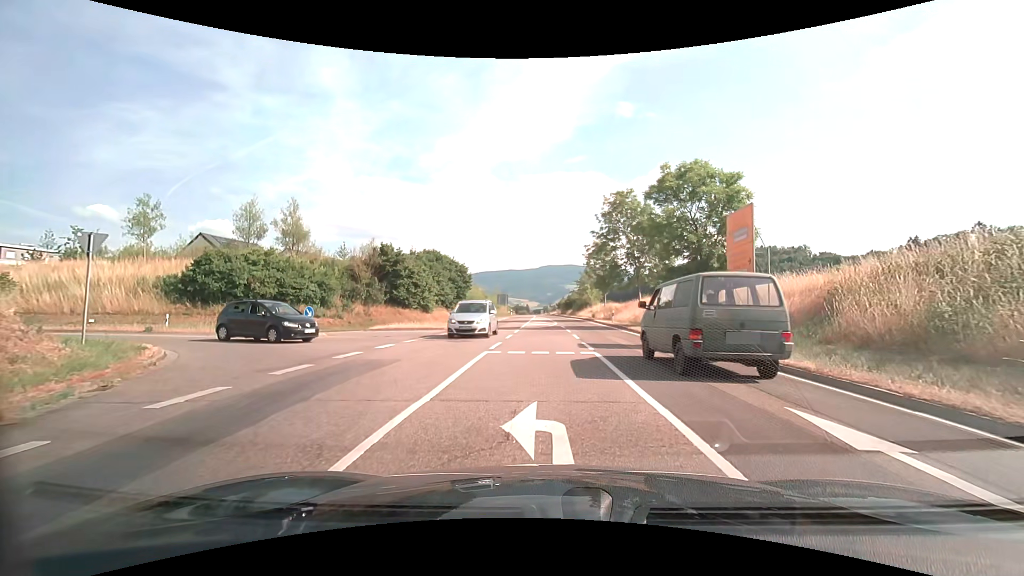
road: secondary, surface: asphalt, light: Day
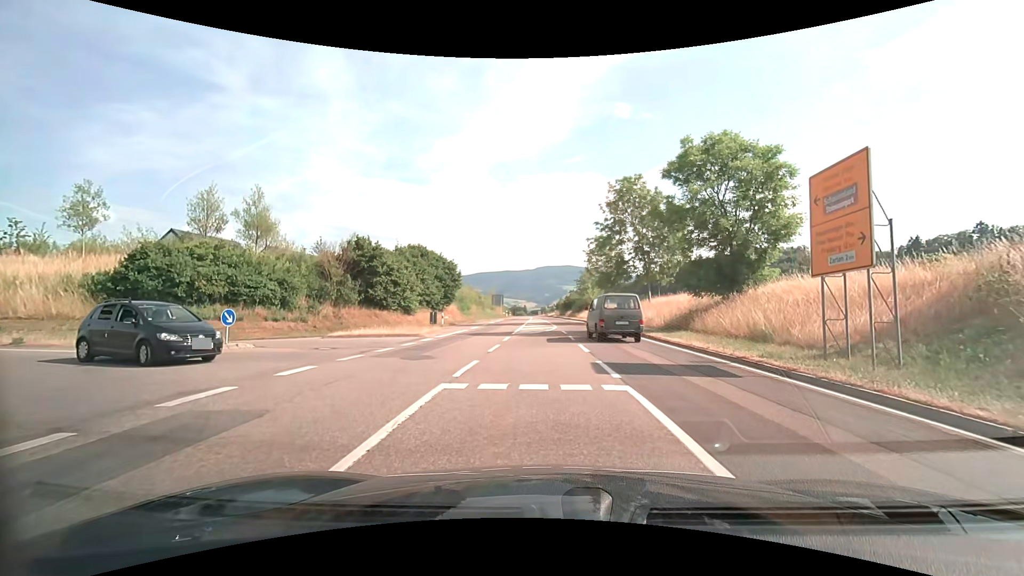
(+0.1, +5.7) m; +1°
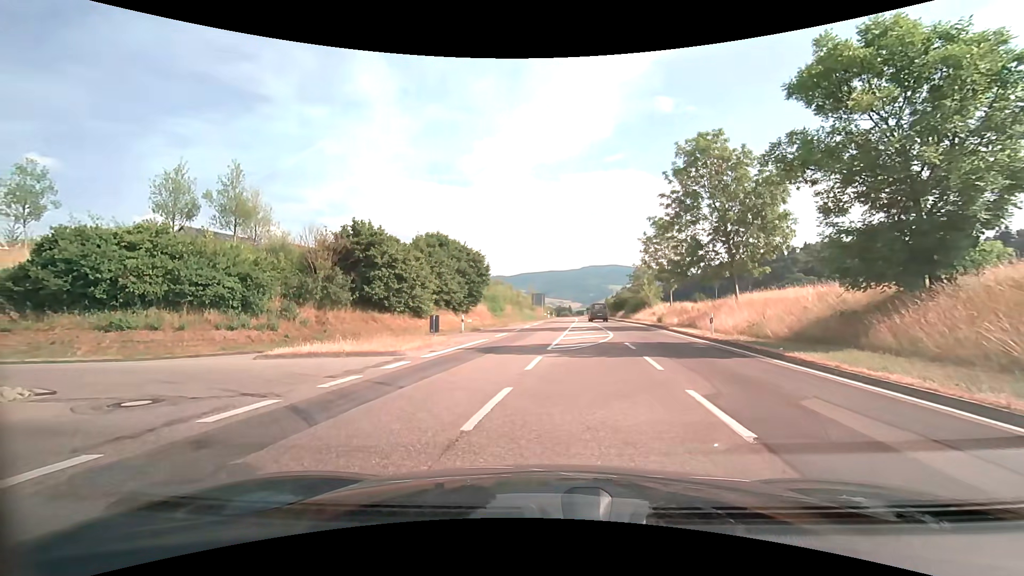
(-0.2, +9.9) m; -5°
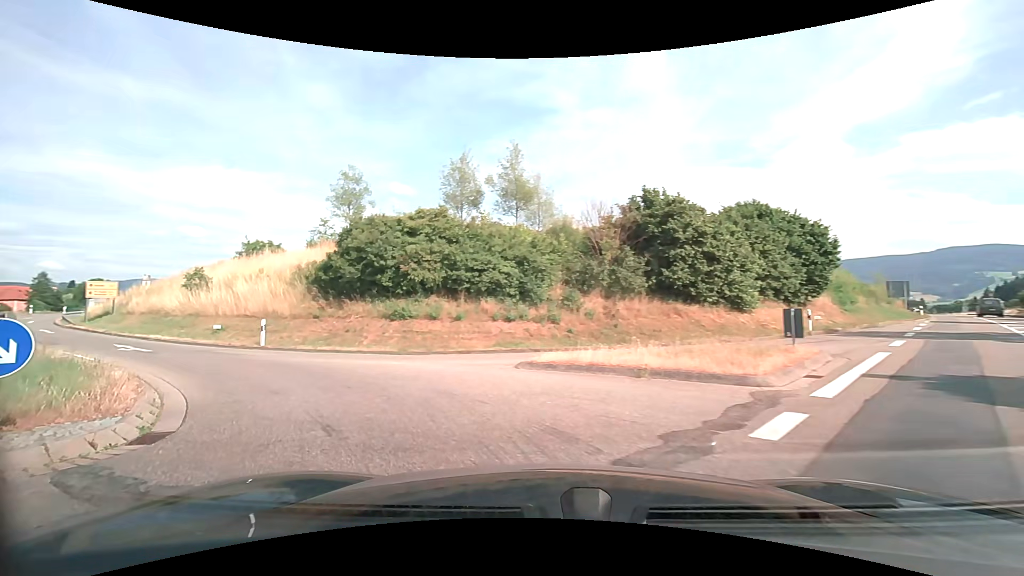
(-1.8, +7.5) m; -30°
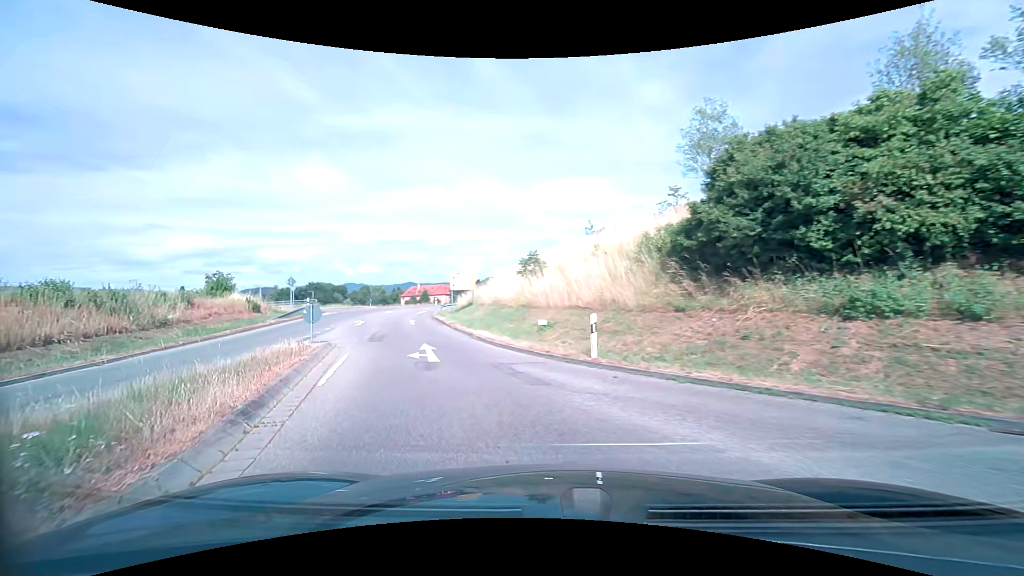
(-3.3, +10.2) m; -38°
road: tertiary
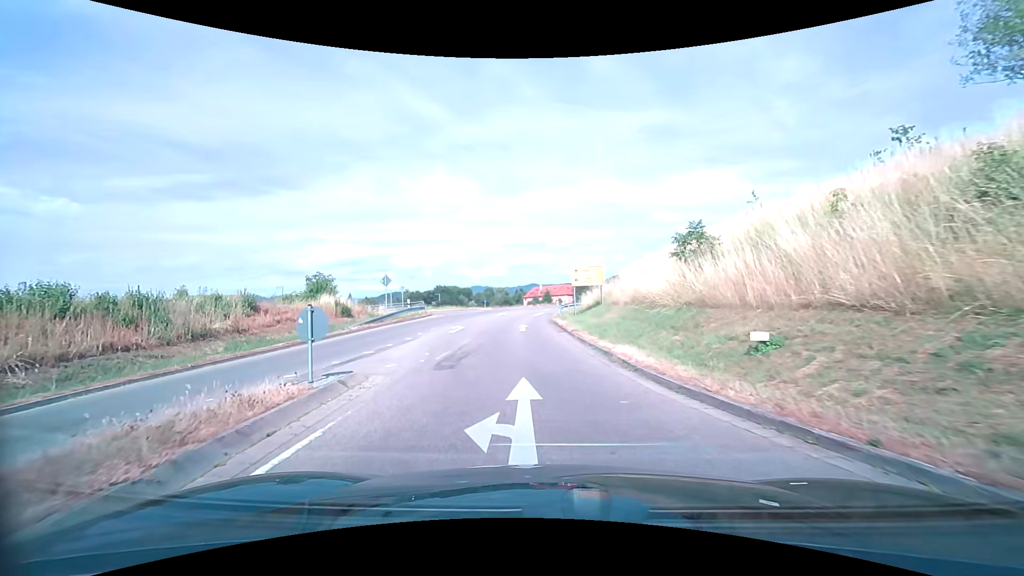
(-1.3, +8.2) m; -17°
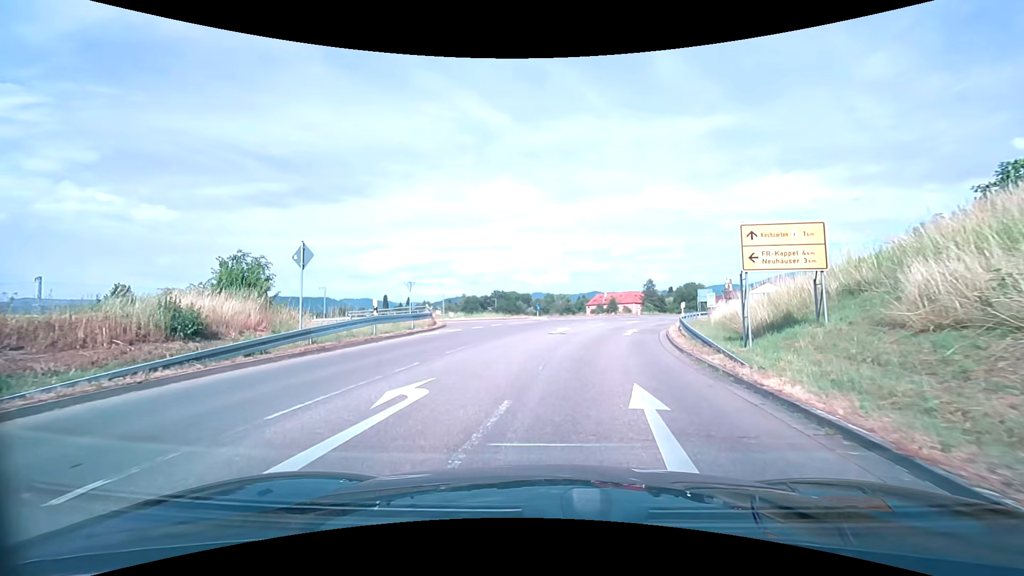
(-1.5, +18.8) m; -7°
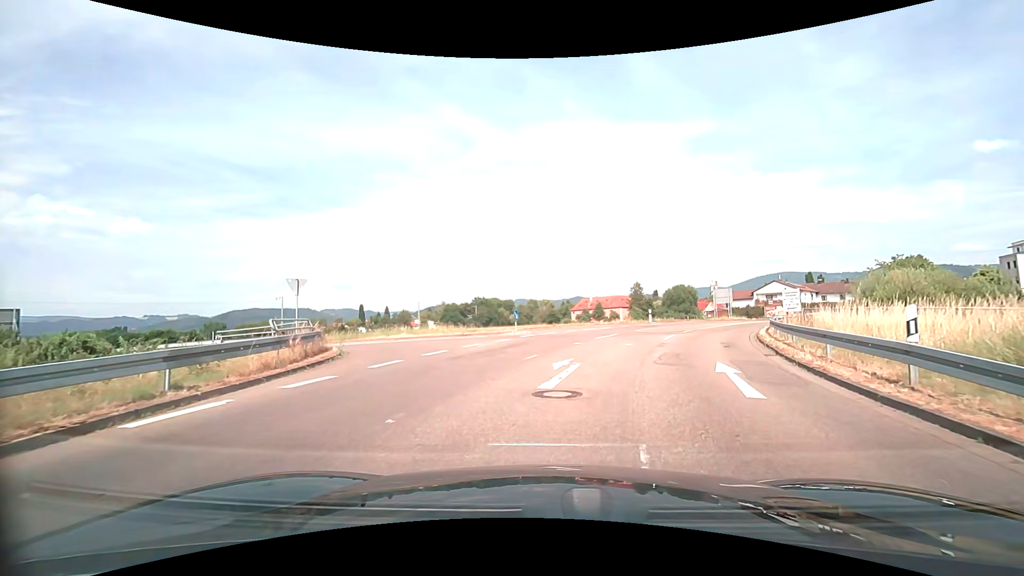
(0.0, +13.8) m; +2°
